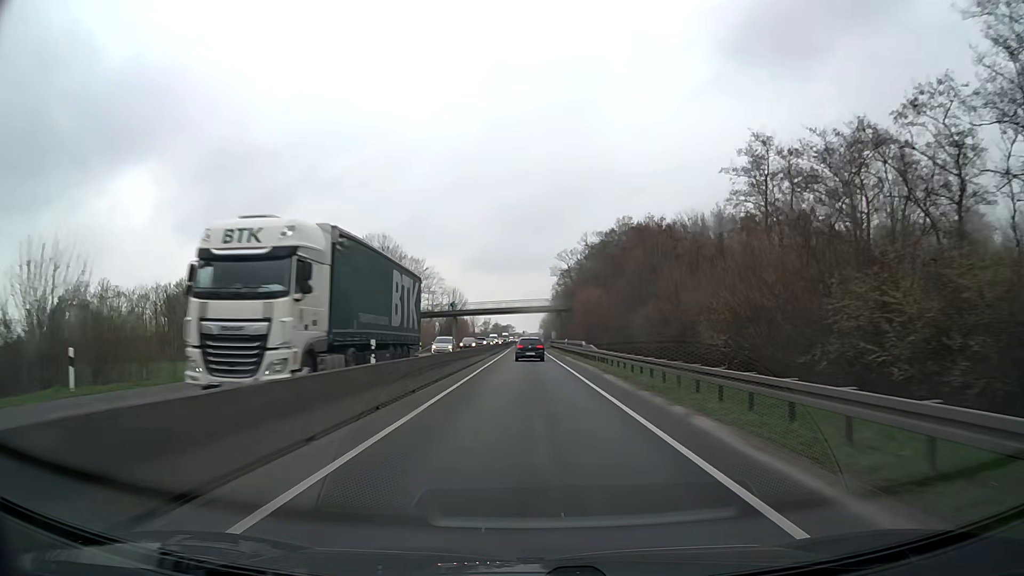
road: trunk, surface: asphalt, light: Day
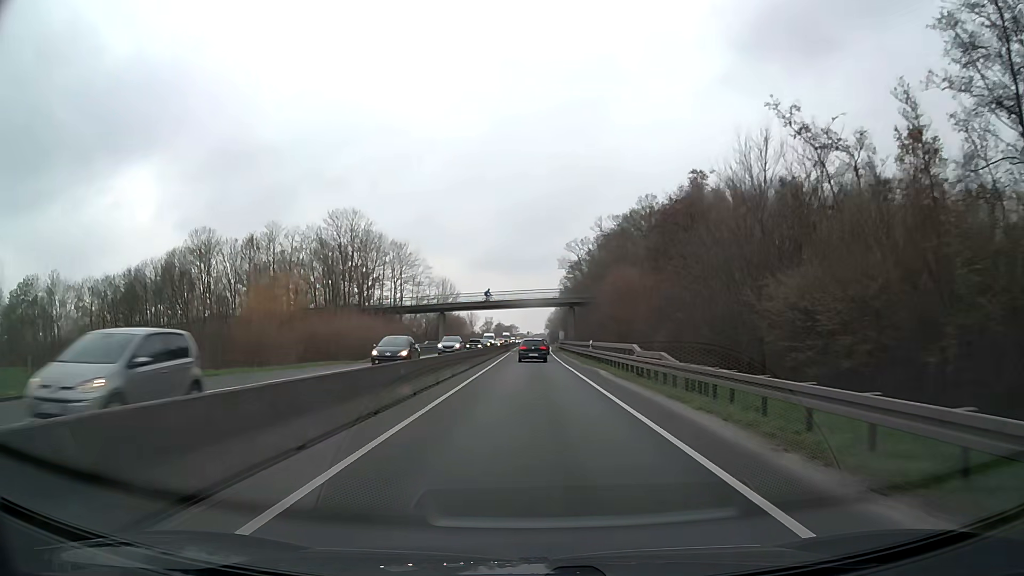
(-0.1, +20.7) m; 0°
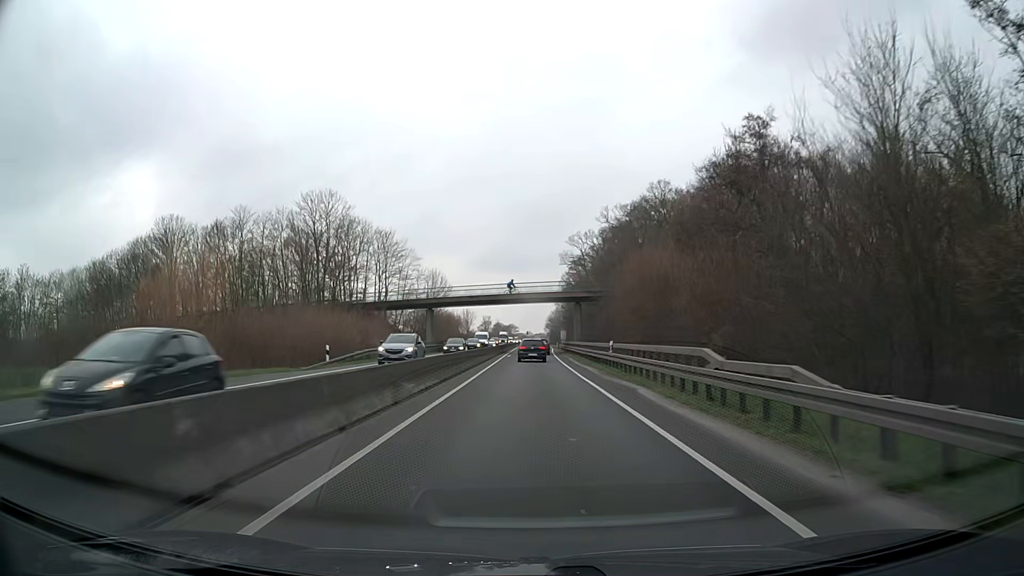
(0.0, +10.3) m; 0°
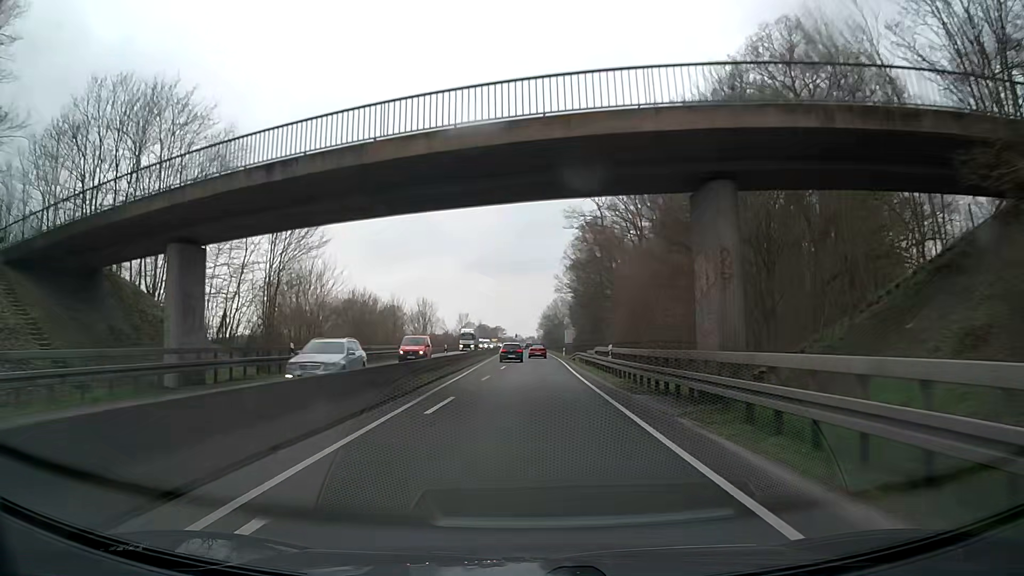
(+0.4, +54.3) m; +1°
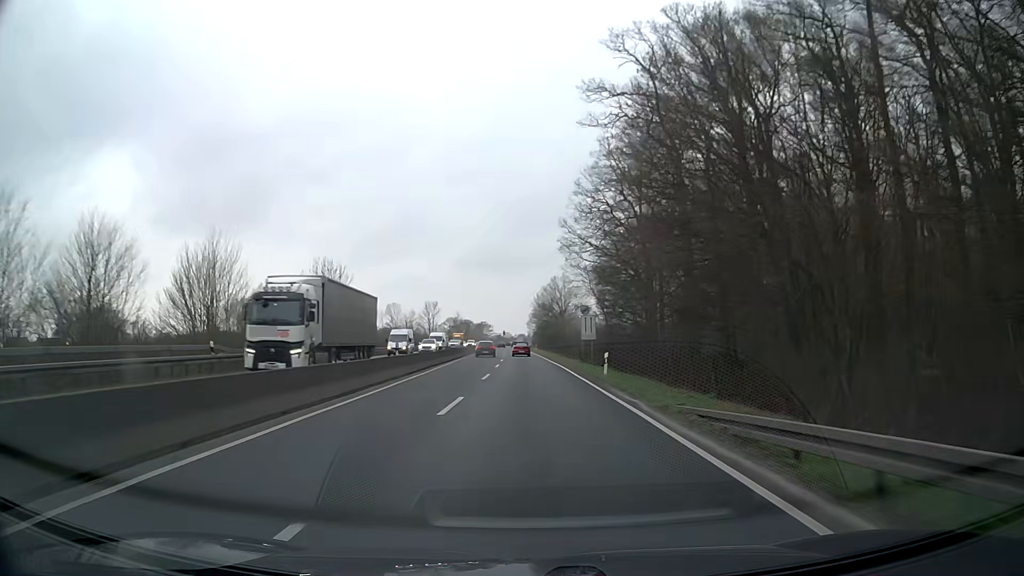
(+0.4, +48.7) m; +1°
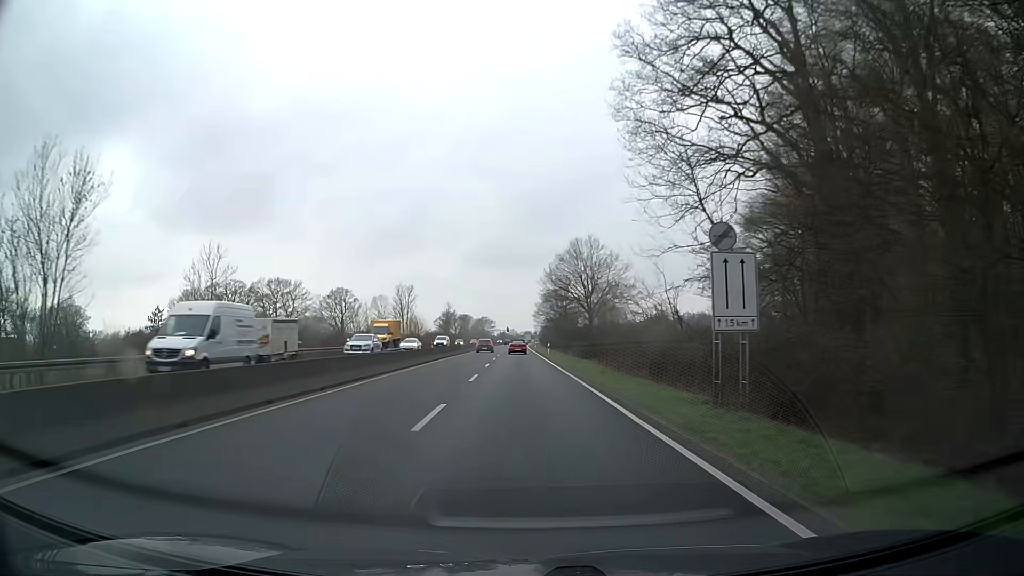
(-0.2, +39.0) m; -1°
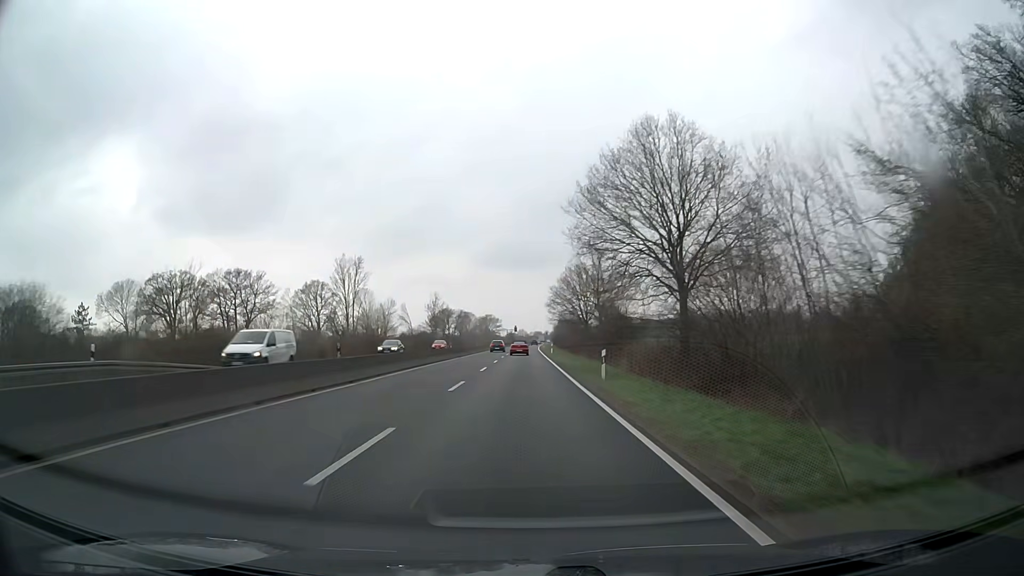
(-0.2, +40.2) m; -1°
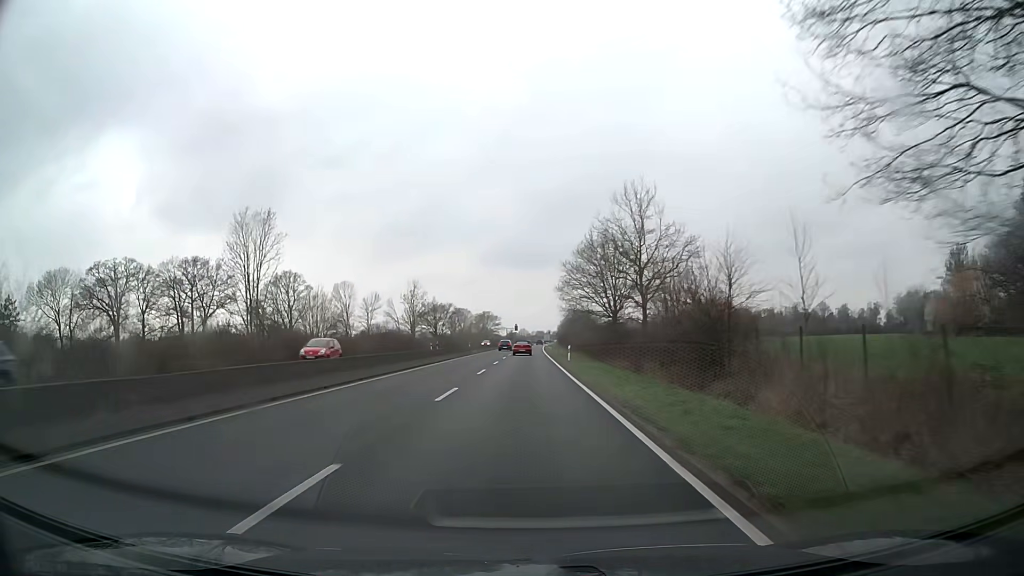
(-0.2, +27.3) m; 0°
(0, +10) (0, +20) (0, +30) (0, +40) (0, +50) (0, +60) (0, +70) (0, +80) (0, +90) (0, +100) m
